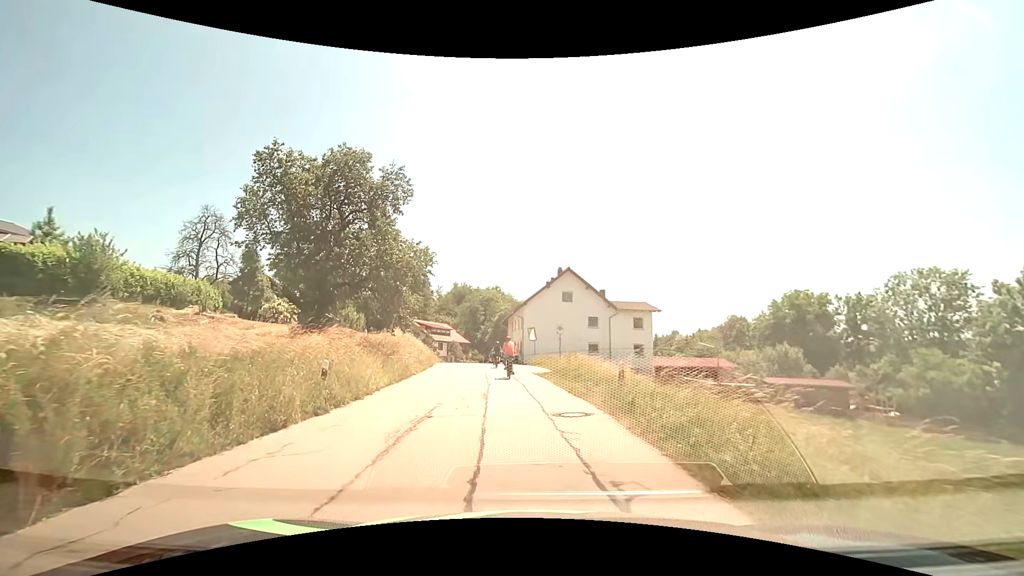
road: tertiary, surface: asphalt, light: Day
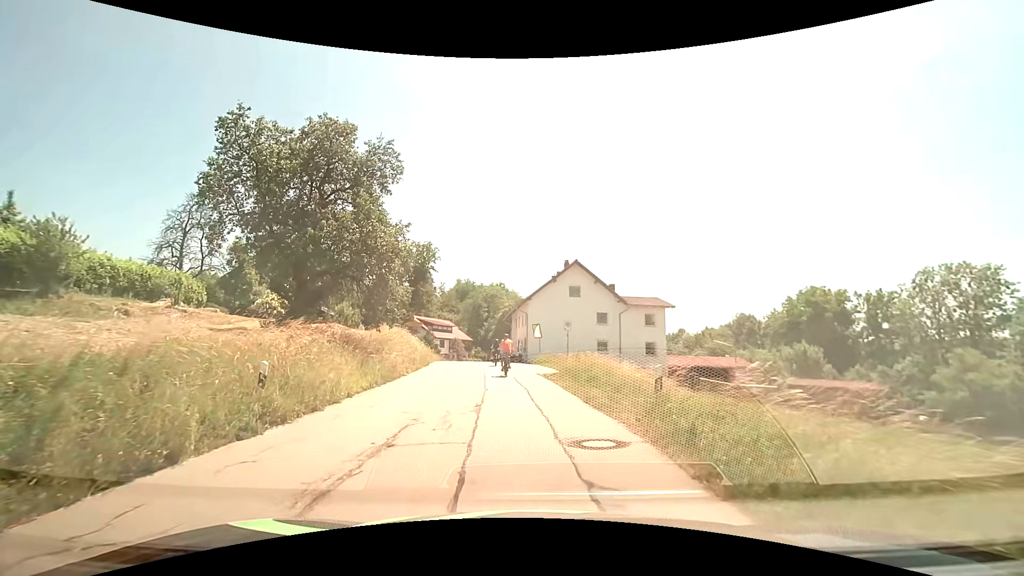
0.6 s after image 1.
(0.0, +3.1) m; -1°
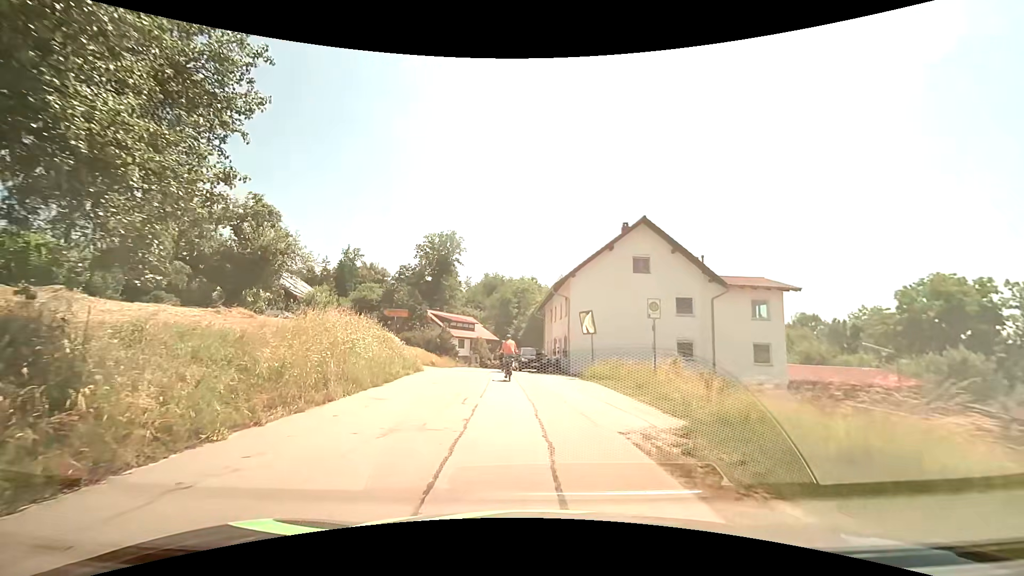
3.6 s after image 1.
(-0.4, +15.9) m; -4°
(0, +10) (-1, +20) (-2, +30) (-3, +40) (-3, +50) (-2, +60) (-1, +70) (+1, +80) (+4, +89) (+9, +98) m
